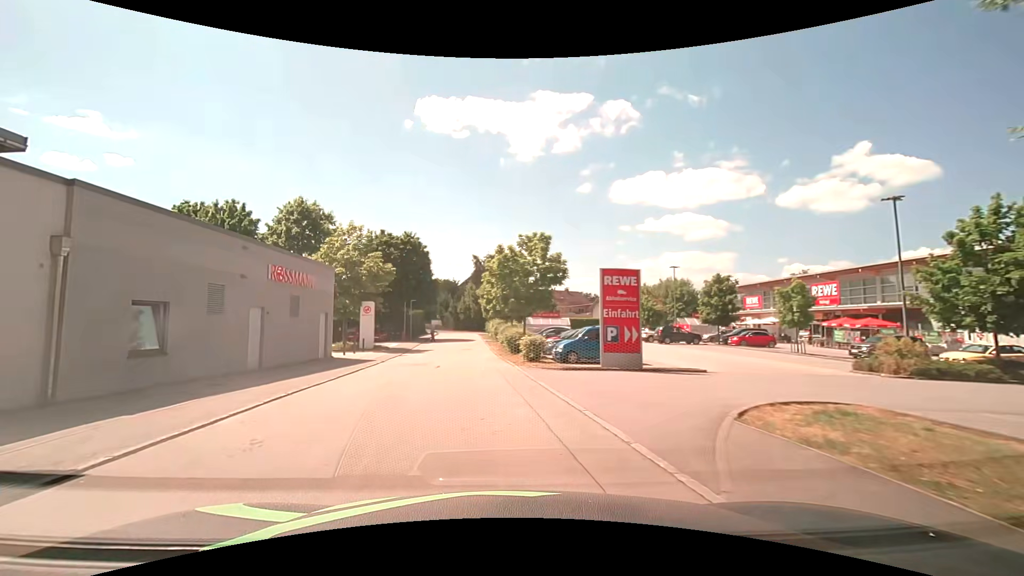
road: residential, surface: asphalt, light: Day
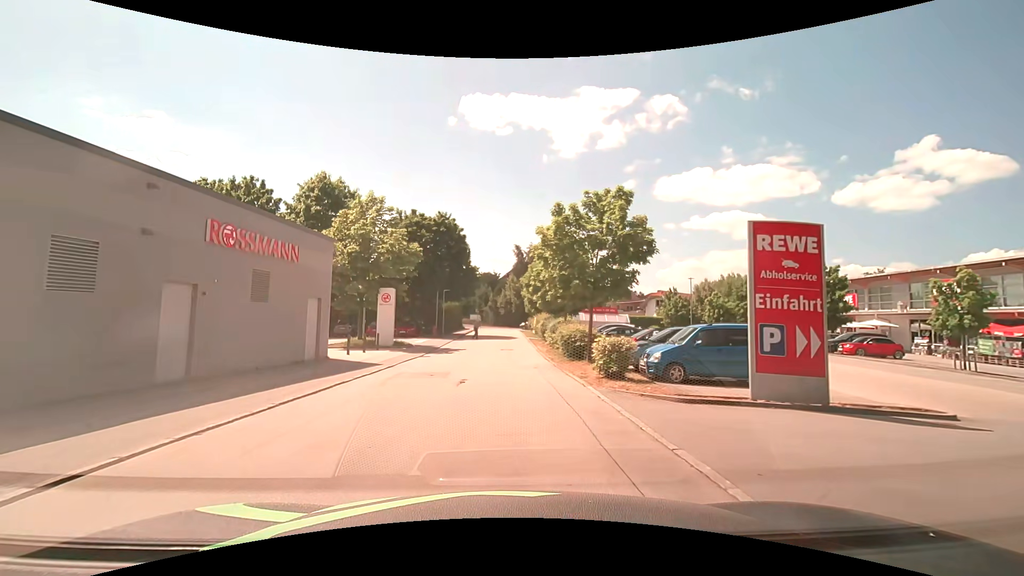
(-0.5, +7.8) m; -5°
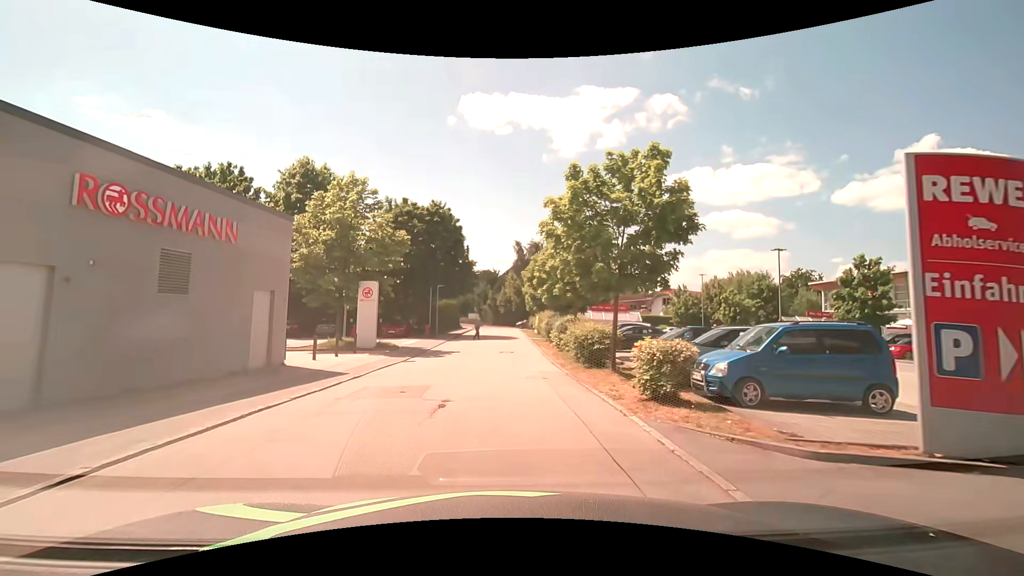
(0.0, +4.0) m; 0°
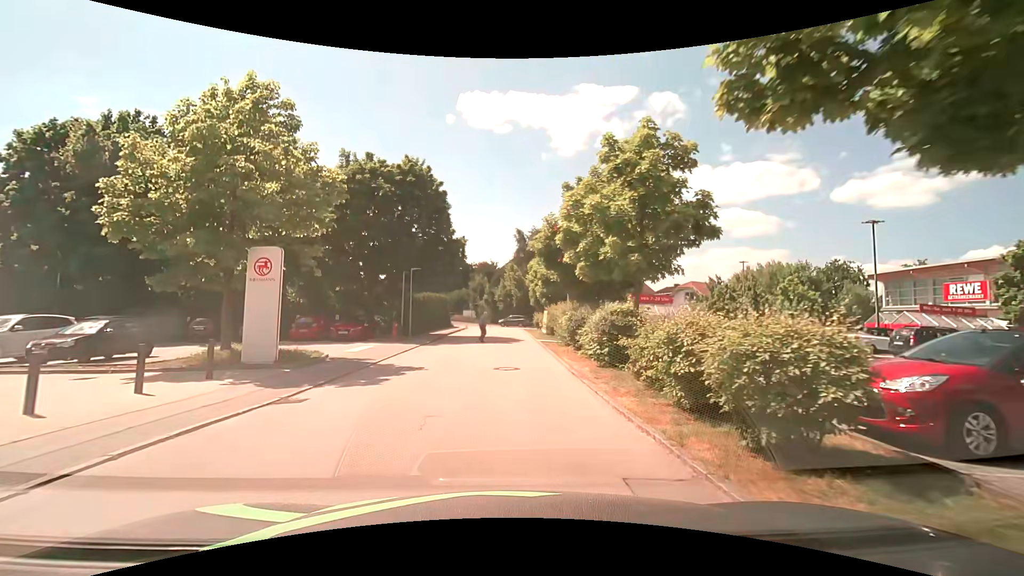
(0.0, +11.1) m; +1°
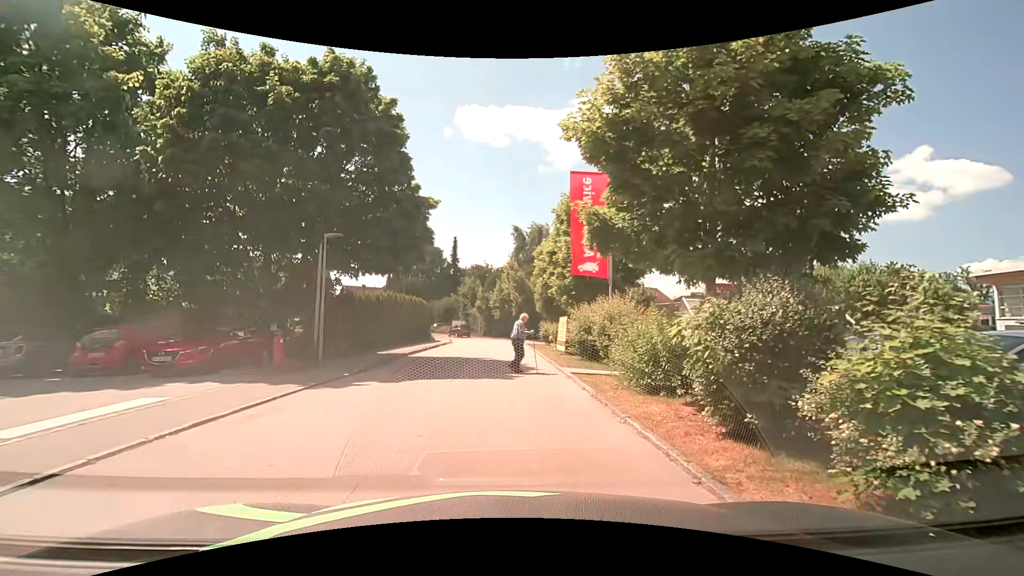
(-0.1, +13.5) m; -1°
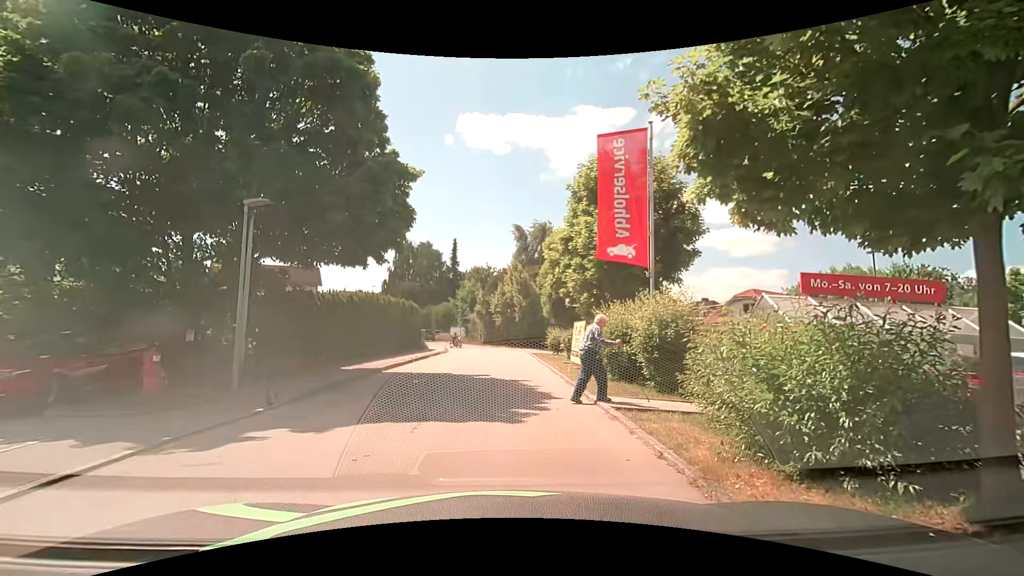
(0.0, +5.0) m; +1°
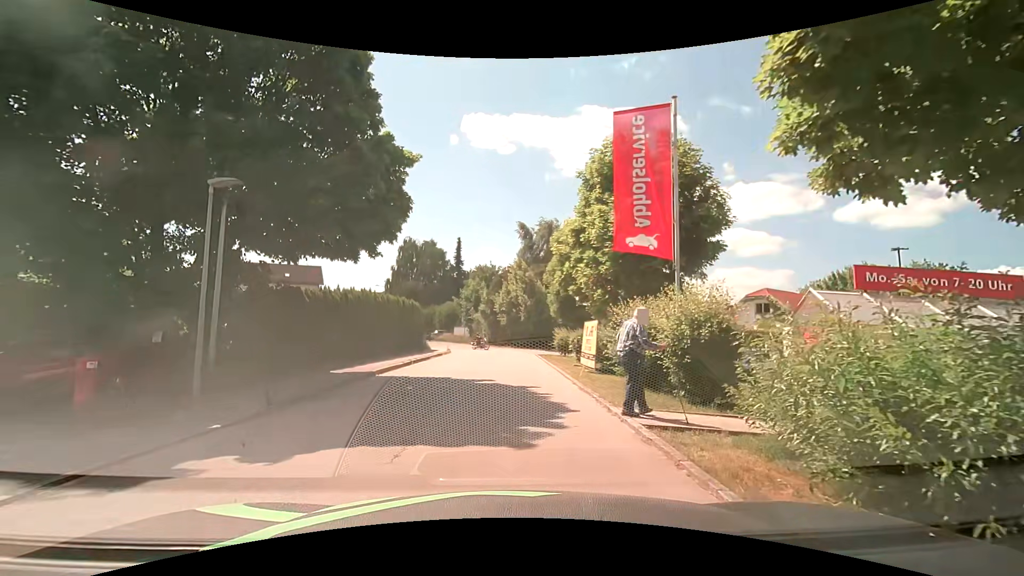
(0.0, +1.6) m; -2°
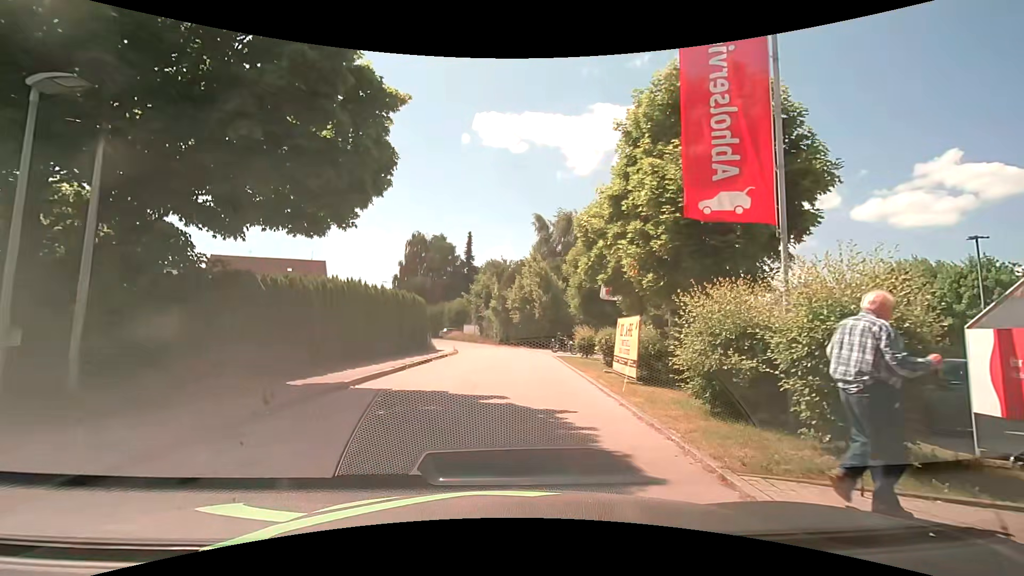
(0.0, +4.2) m; -1°
(0, +10) (+1, +20) (+1, +30) (0, +40) (-2, +50) (-6, +59) (-10, +68) (-14, +77) (-19, +86) (-27, +91) m
